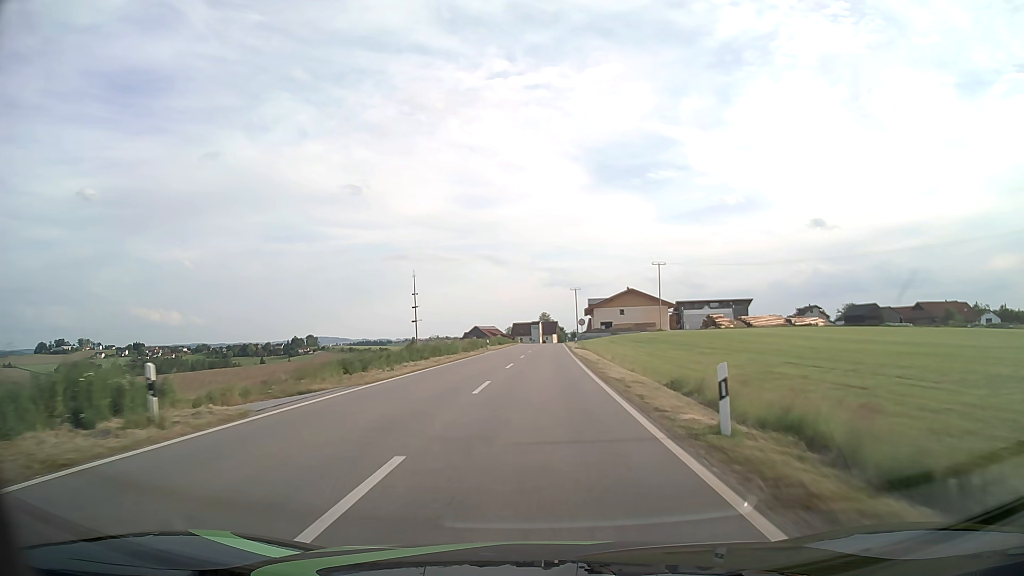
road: tertiary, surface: asphalt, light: Day
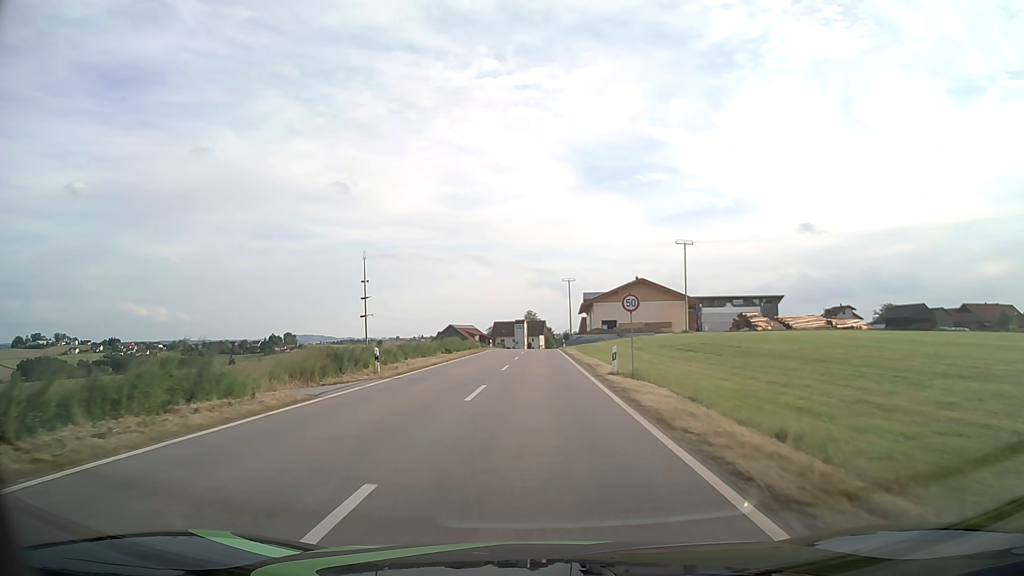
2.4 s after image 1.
(+0.5, +36.9) m; +1°
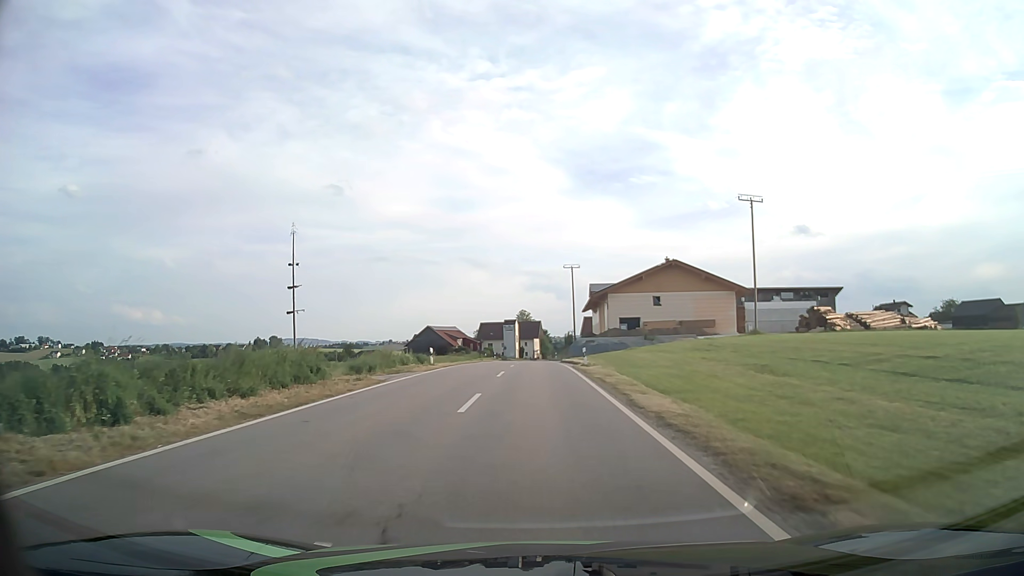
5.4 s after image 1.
(+0.2, +37.0) m; +1°
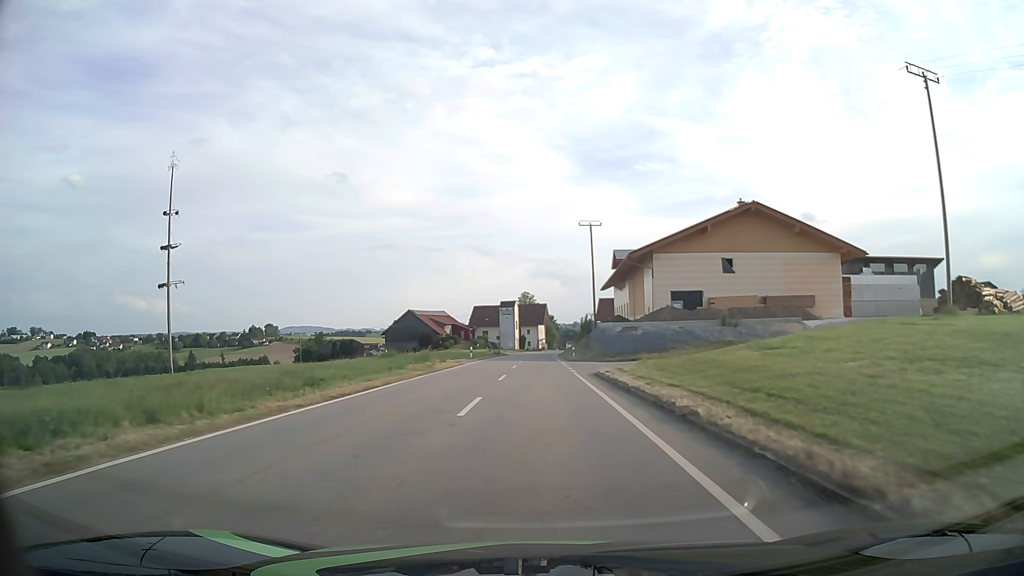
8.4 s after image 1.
(+0.1, +35.9) m; 0°
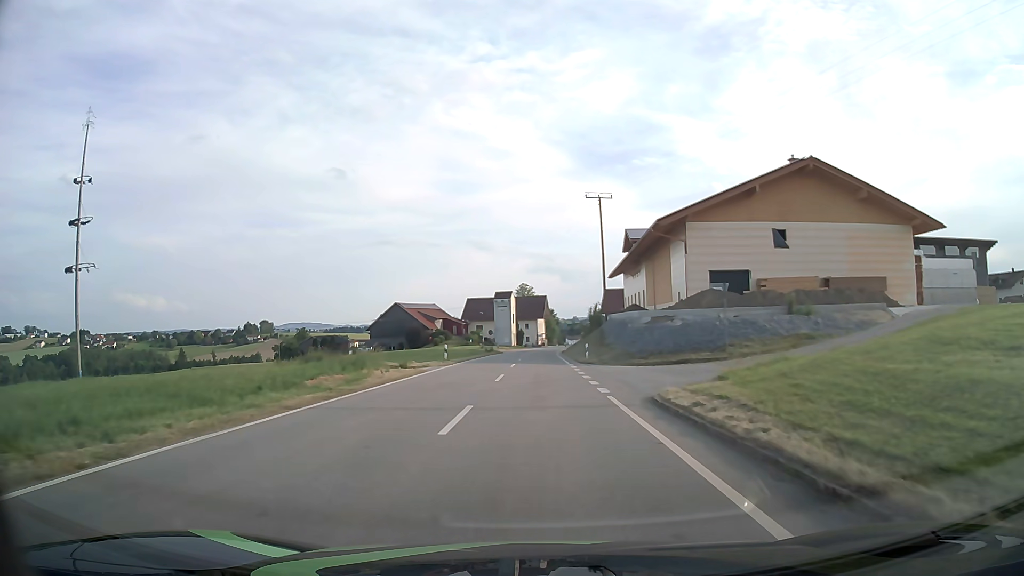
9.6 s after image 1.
(-0.1, +14.6) m; 0°
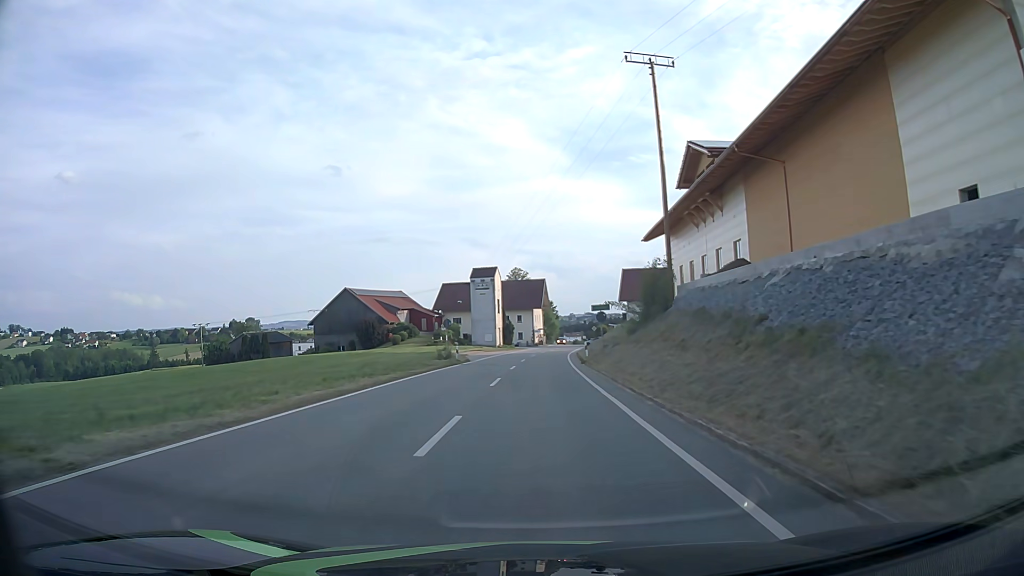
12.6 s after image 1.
(+0.1, +37.4) m; 0°
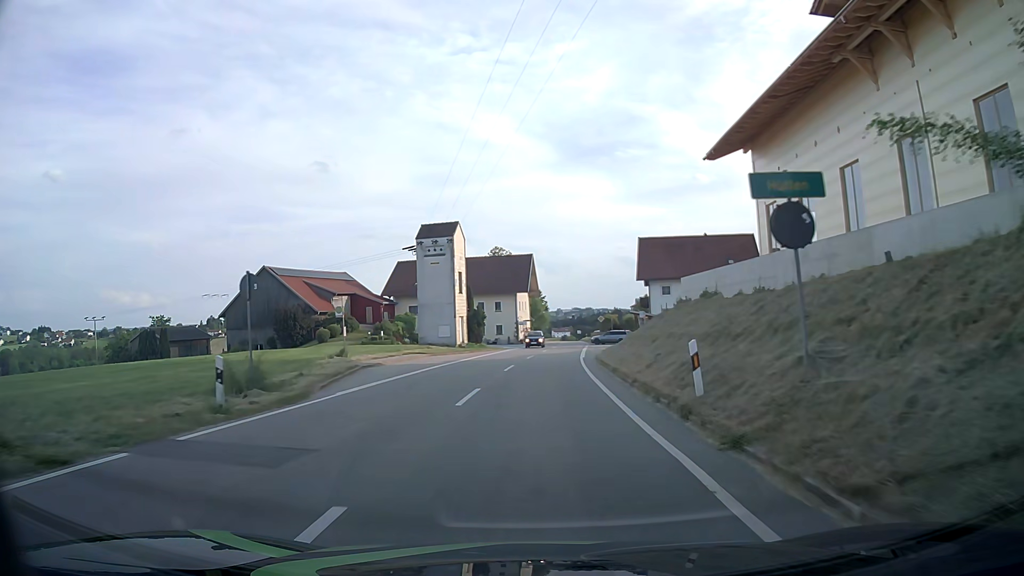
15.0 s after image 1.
(+0.2, +30.5) m; +1°
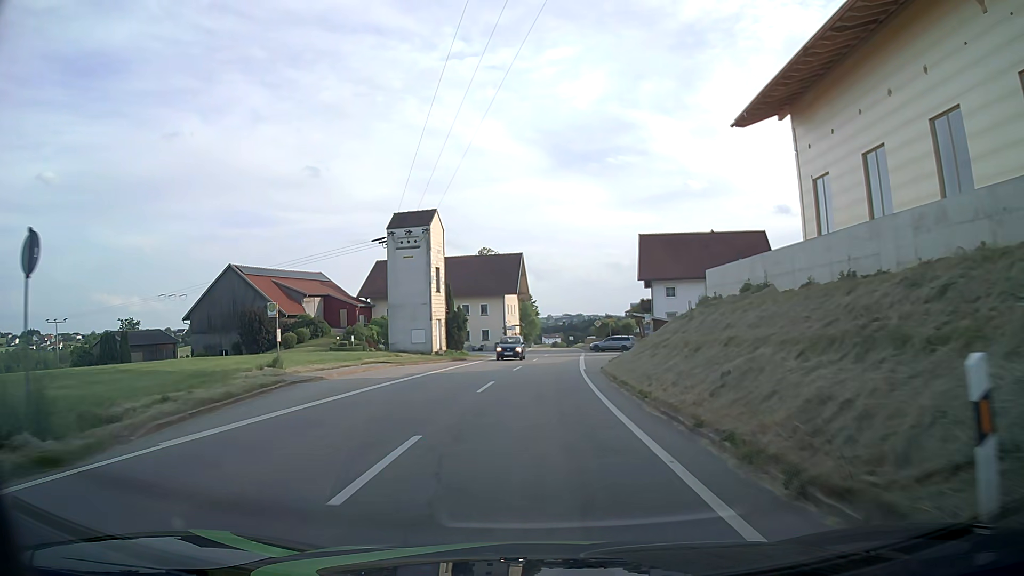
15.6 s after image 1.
(0.0, +7.5) m; 0°
(0, +10) (0, +20) (+1, +30) (+1, +40) (+2, +50) (+3, +60) (+3, +70) (+4, +80) (+4, +90) (+5, +100) m
